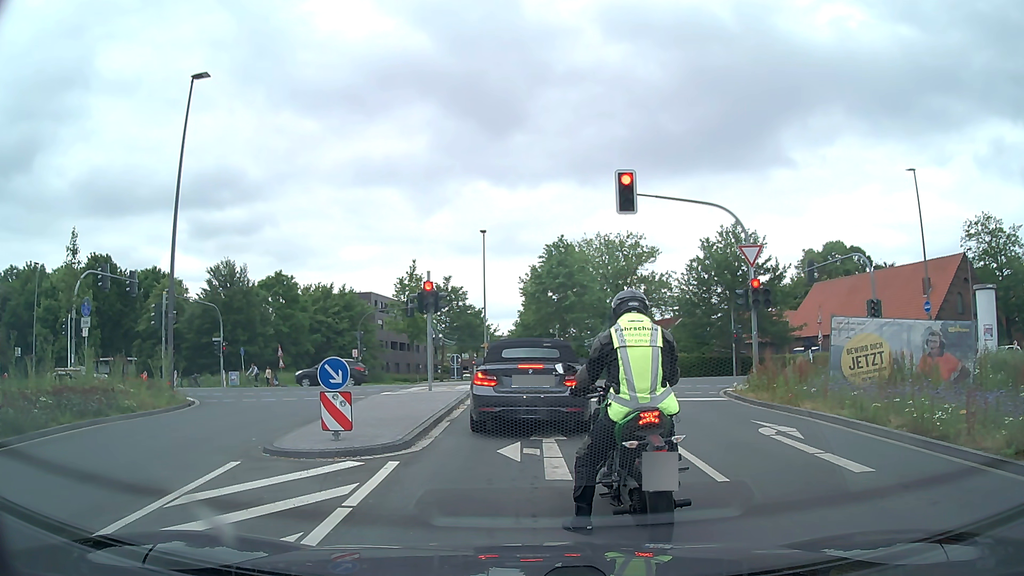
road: secondary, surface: asphalt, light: Day
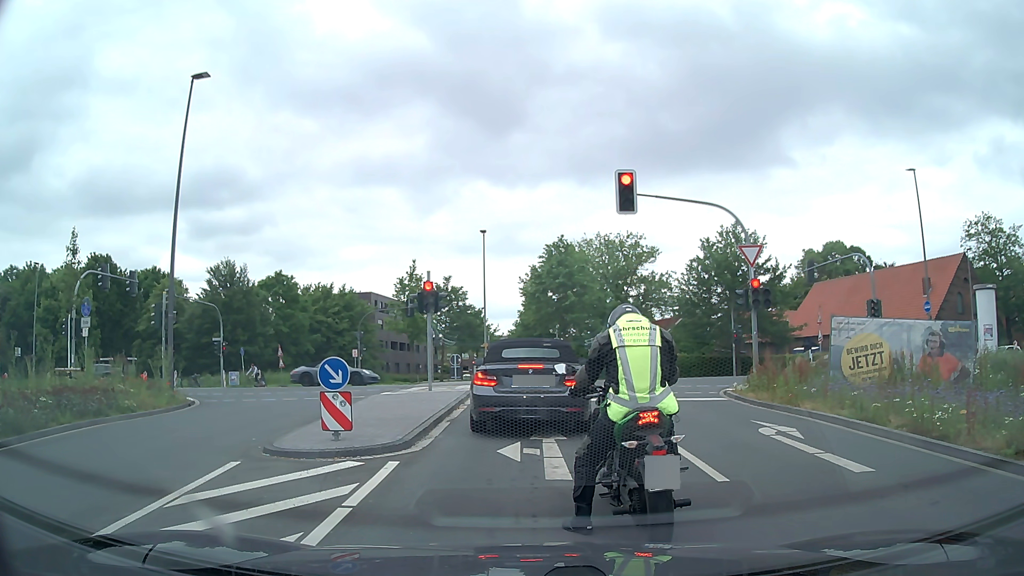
(0.0, 0.0) m; 0°
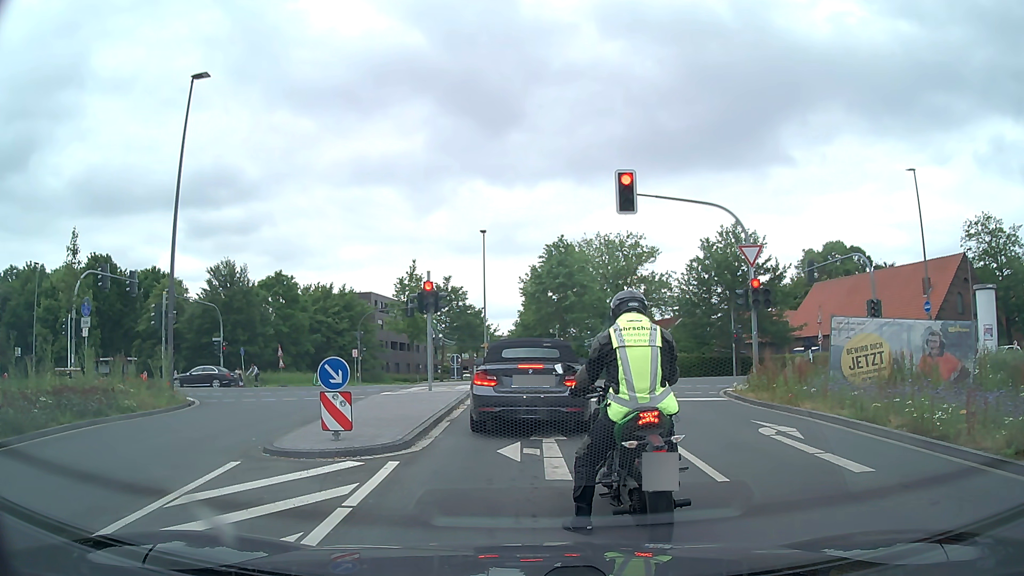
(0.0, 0.0) m; 0°
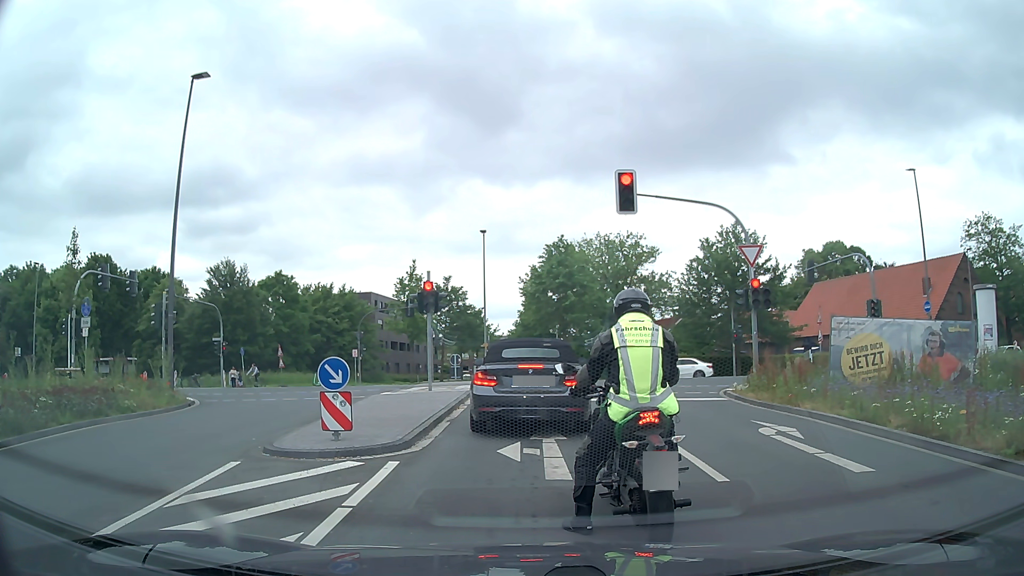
(0.0, 0.0) m; 0°
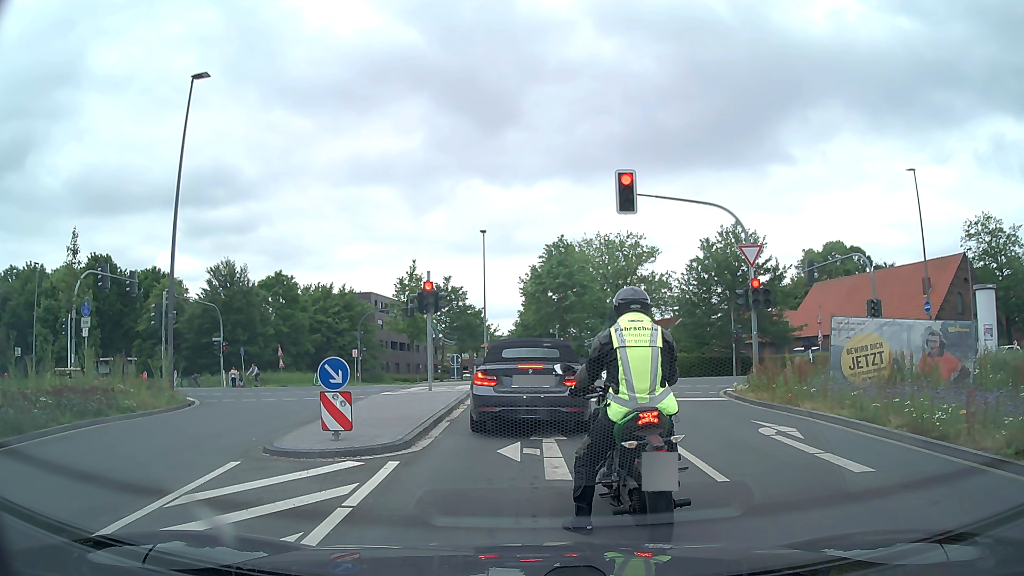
(0.0, 0.0) m; 0°
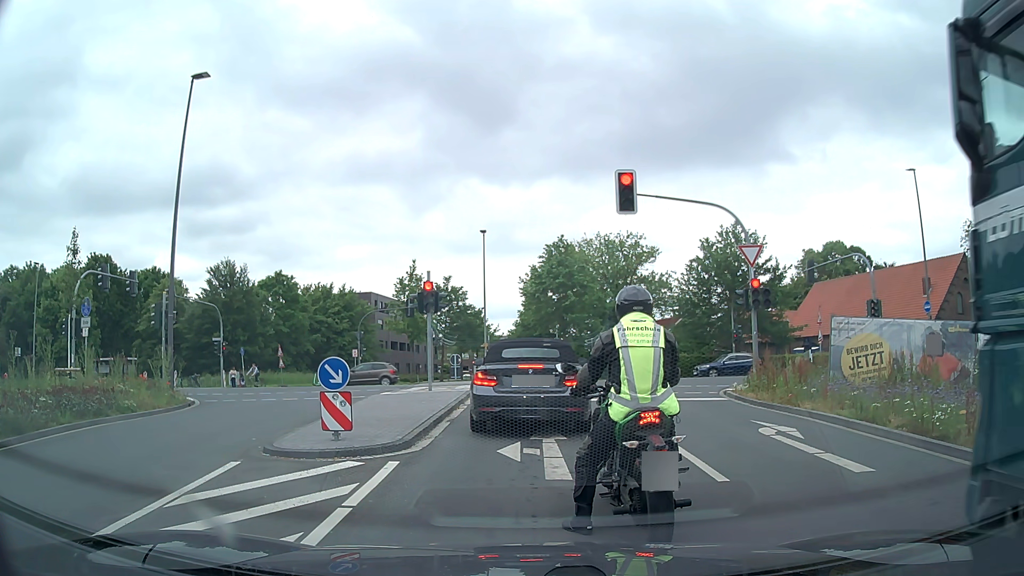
(0.0, 0.0) m; 0°
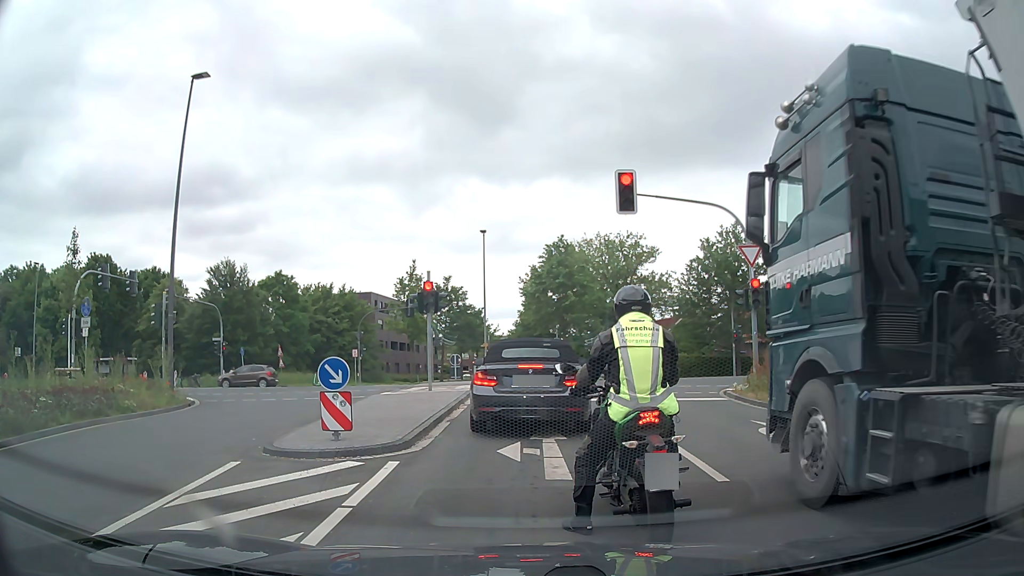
(0.0, 0.0) m; 0°
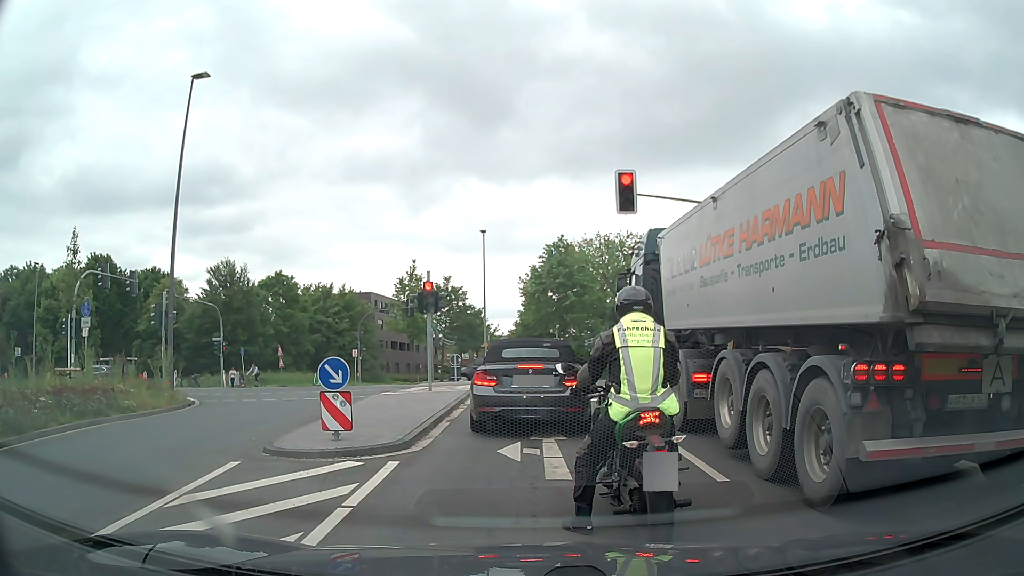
(0.0, 0.0) m; 0°
